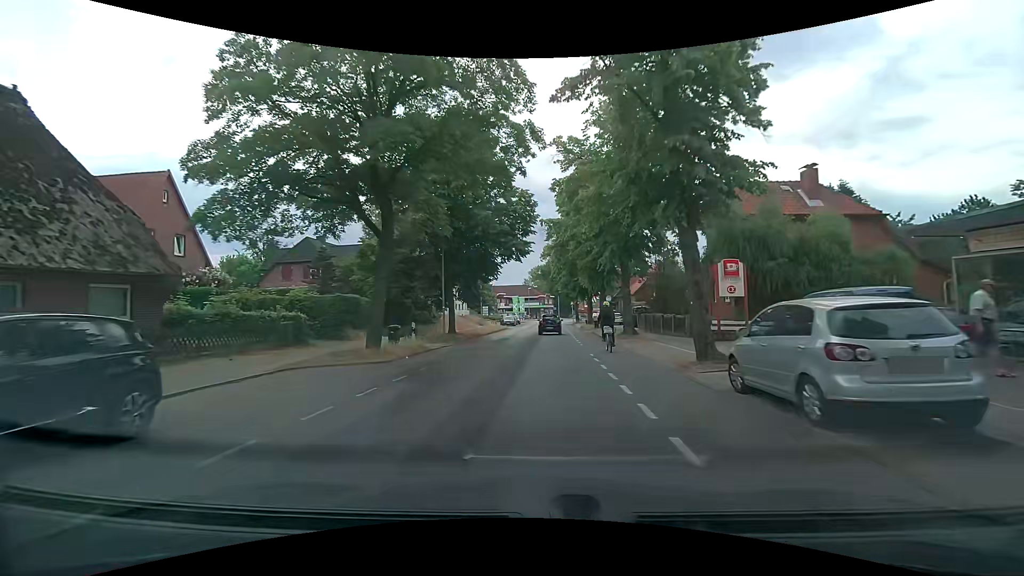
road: secondary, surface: asphalt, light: Day
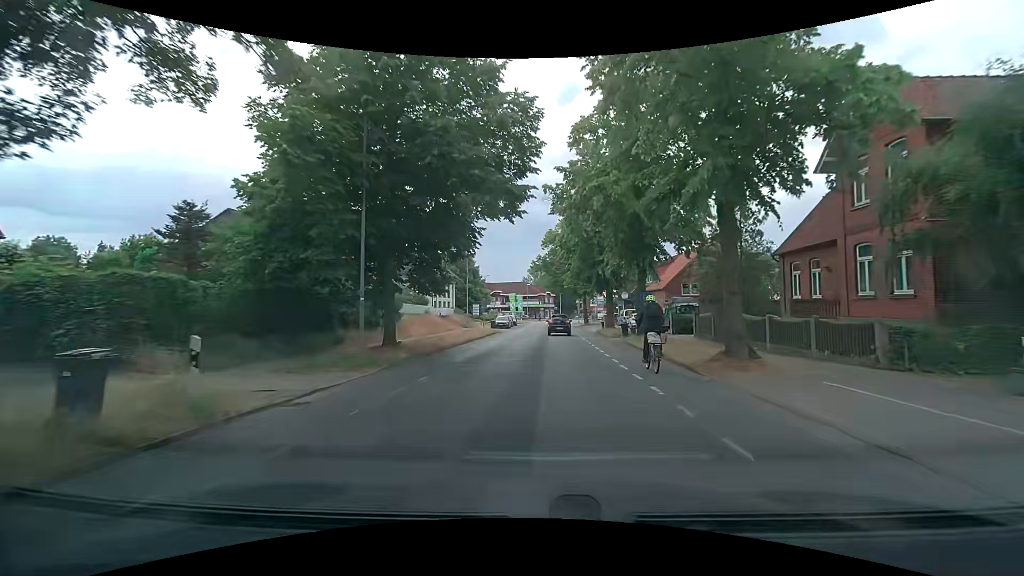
(0.0, +14.1) m; 0°
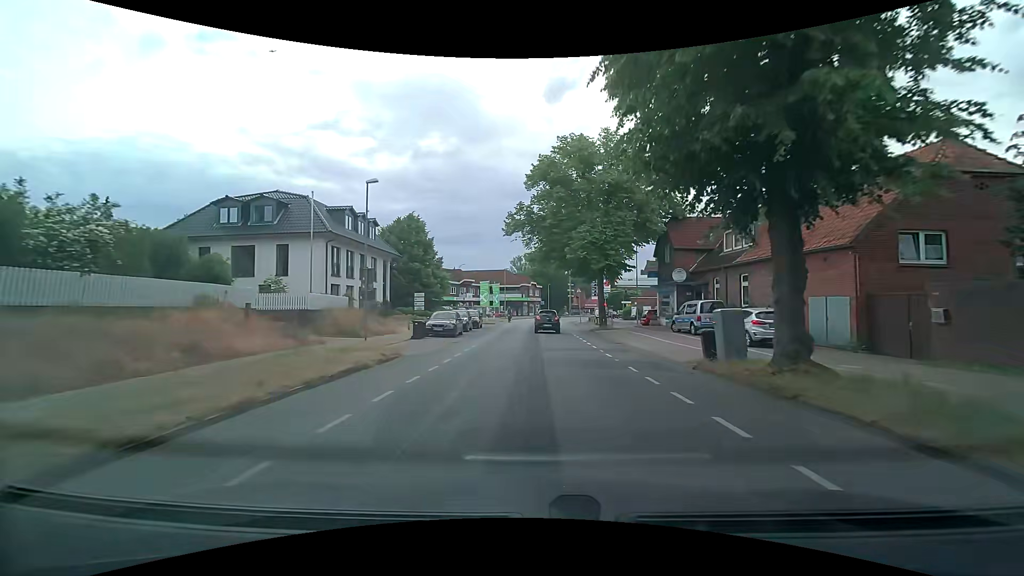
(+0.5, +29.3) m; +2°
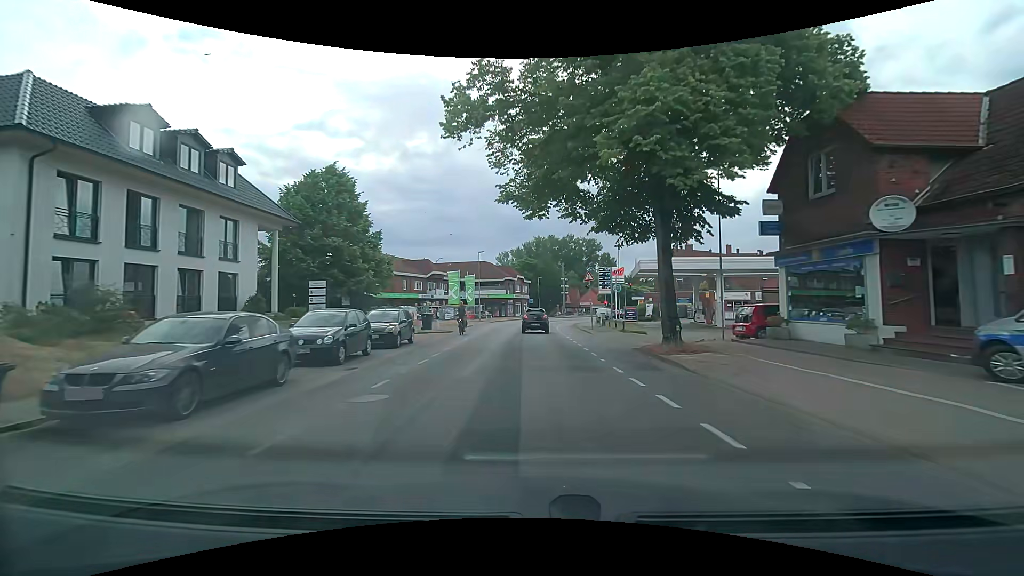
(+0.4, +20.7) m; +1°
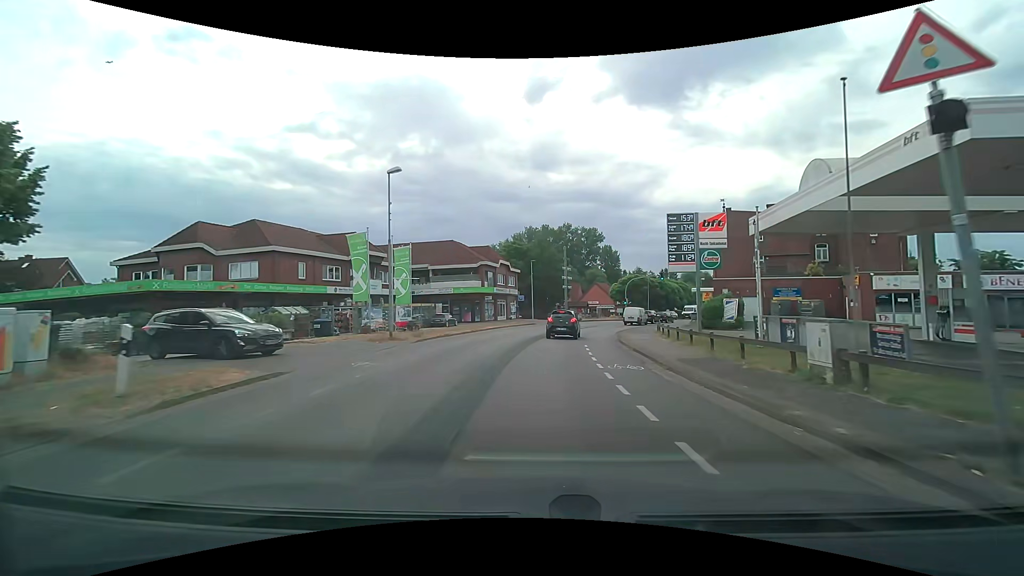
(+0.4, +30.8) m; +2°
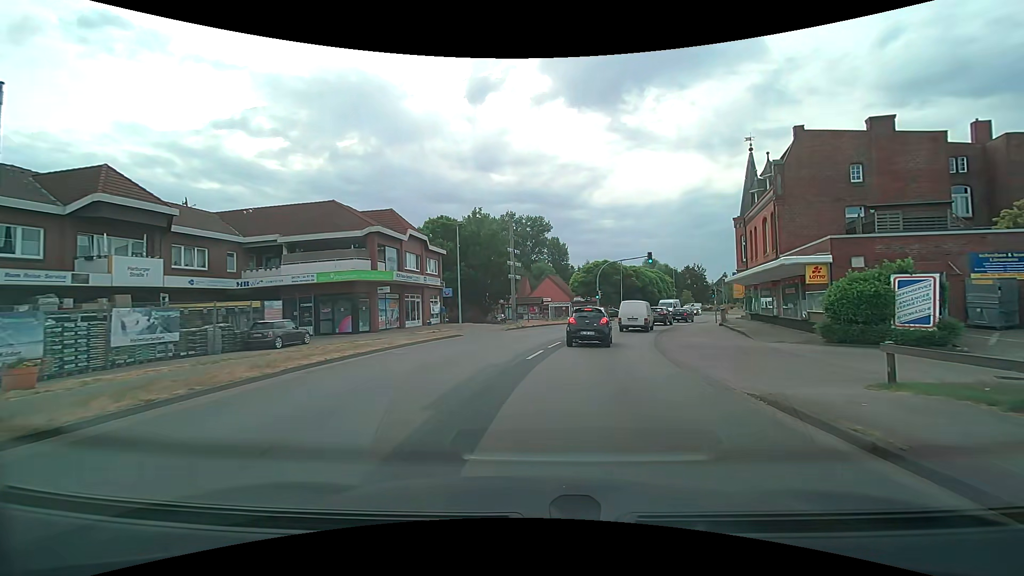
(+0.5, +23.8) m; +6°
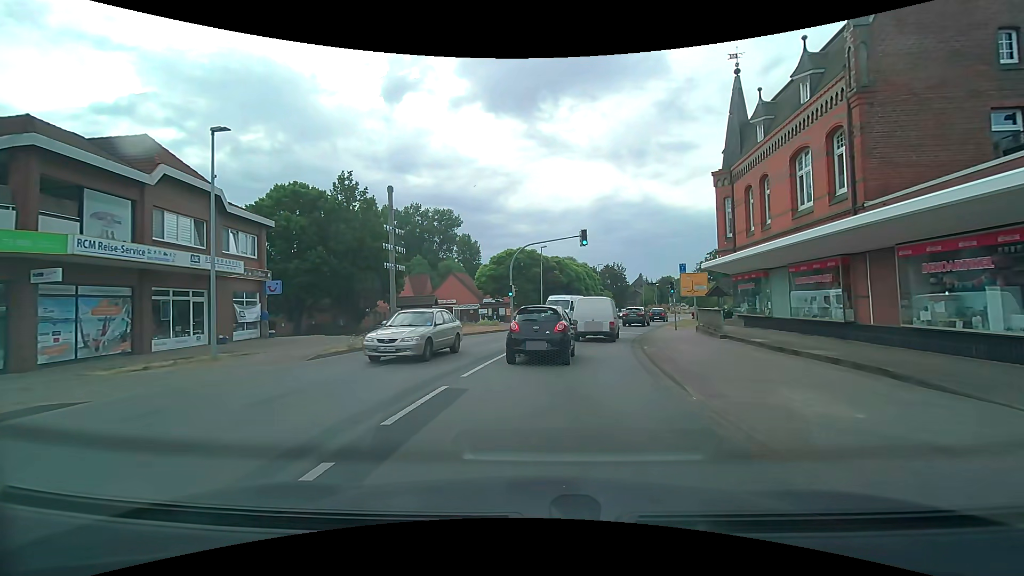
(+1.9, +16.6) m; +10°
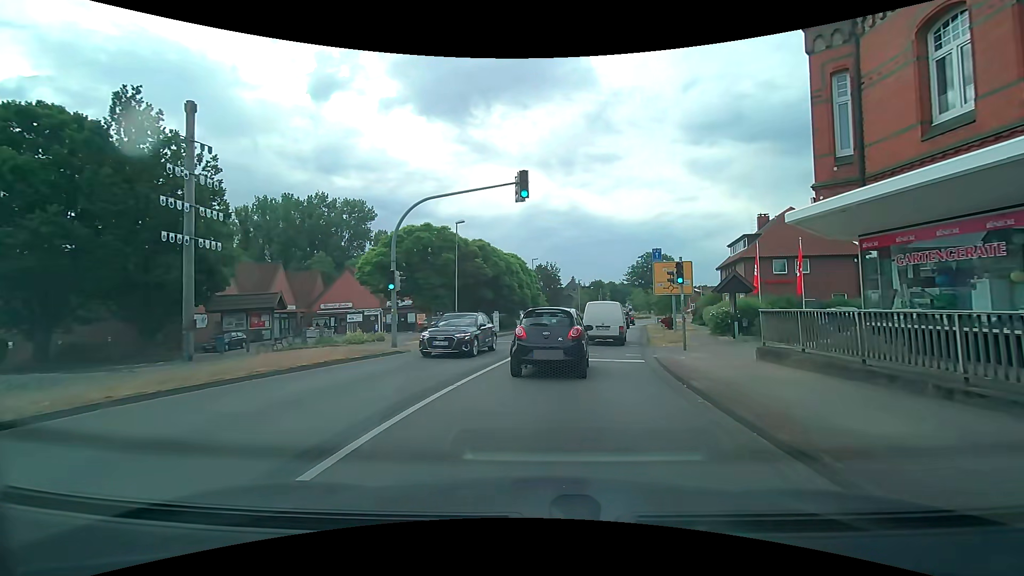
(+0.9, +16.4) m; +8°
(0, +10) (+2, +20) (+4, +30) (+6, +39) (+8, +49) (+10, +59) (+13, +69) (+17, +77) (+26, +82) (+36, +83) m
